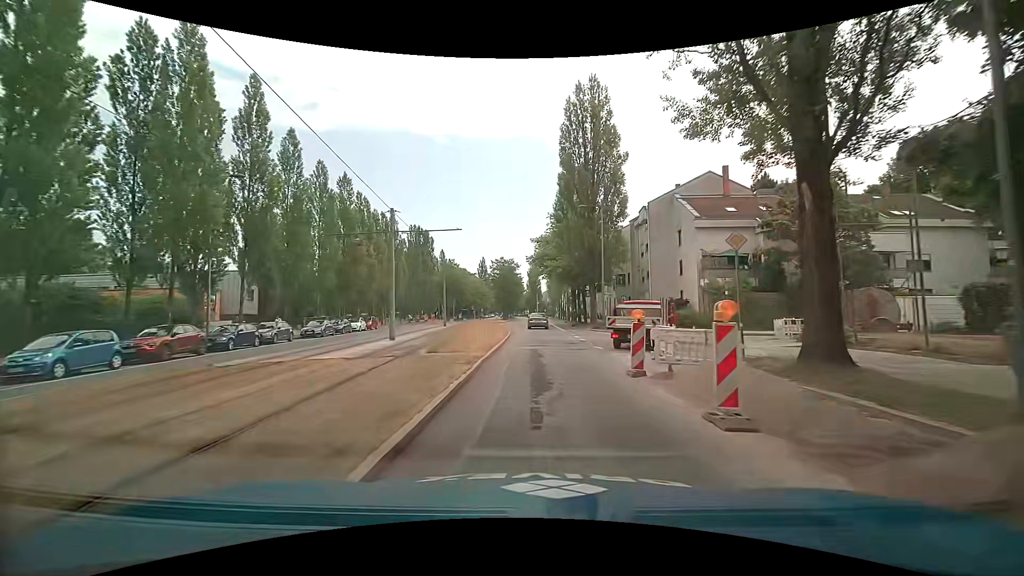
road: secondary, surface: asphalt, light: Day
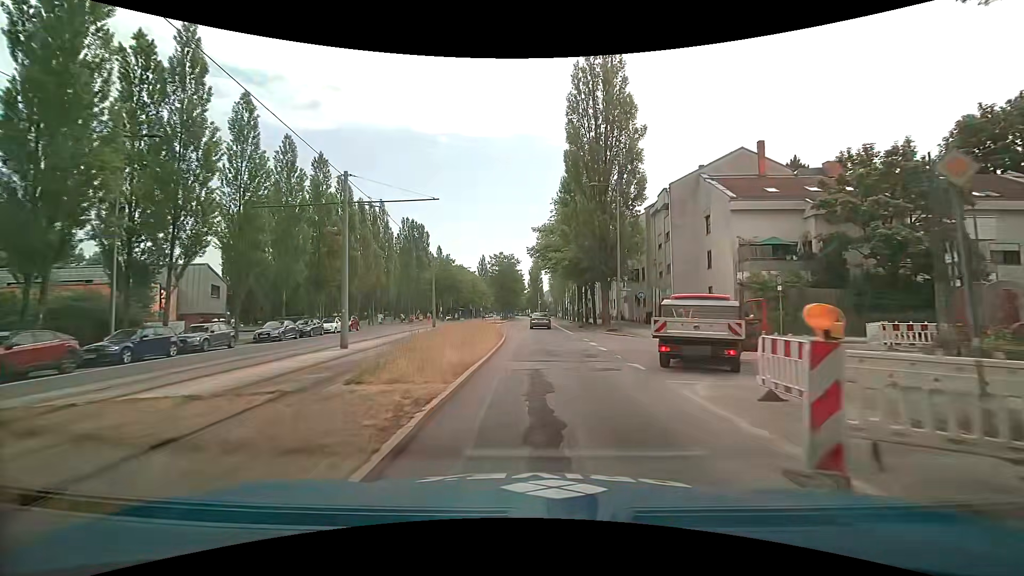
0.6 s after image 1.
(0.0, +7.0) m; 0°
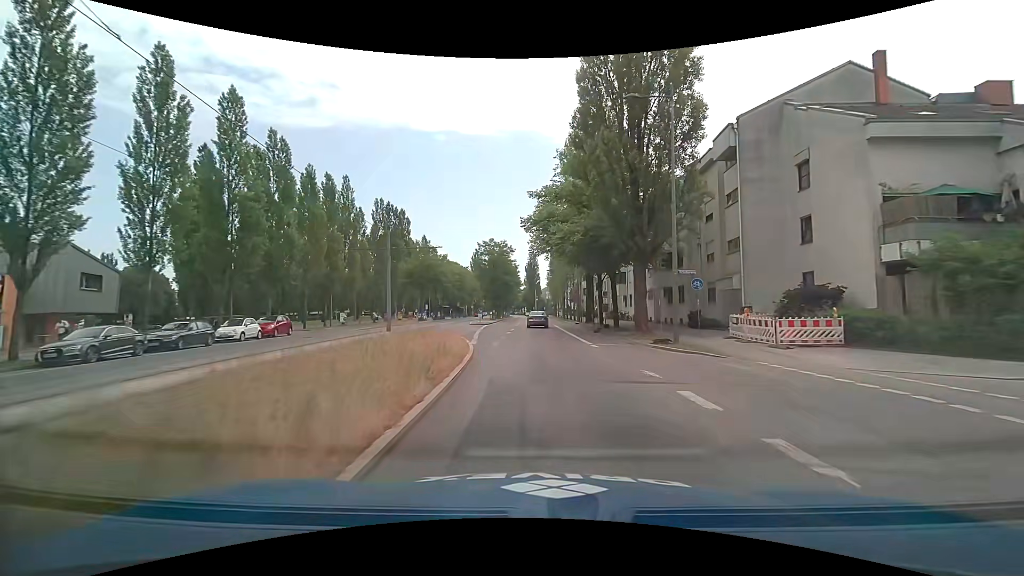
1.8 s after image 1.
(0.0, +14.3) m; 0°
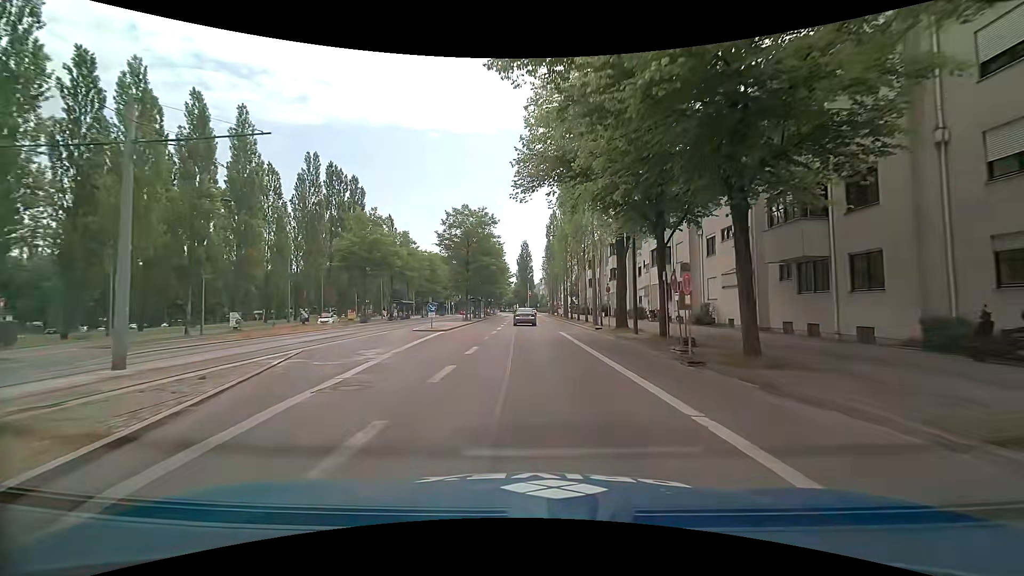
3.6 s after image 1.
(+0.5, +22.0) m; +1°
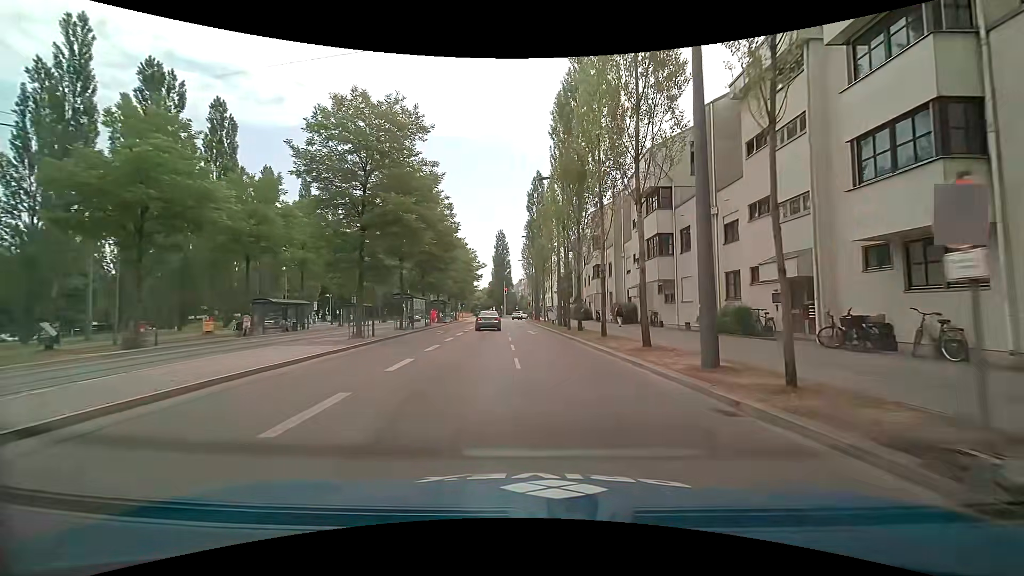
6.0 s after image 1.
(+0.5, +27.3) m; +4°
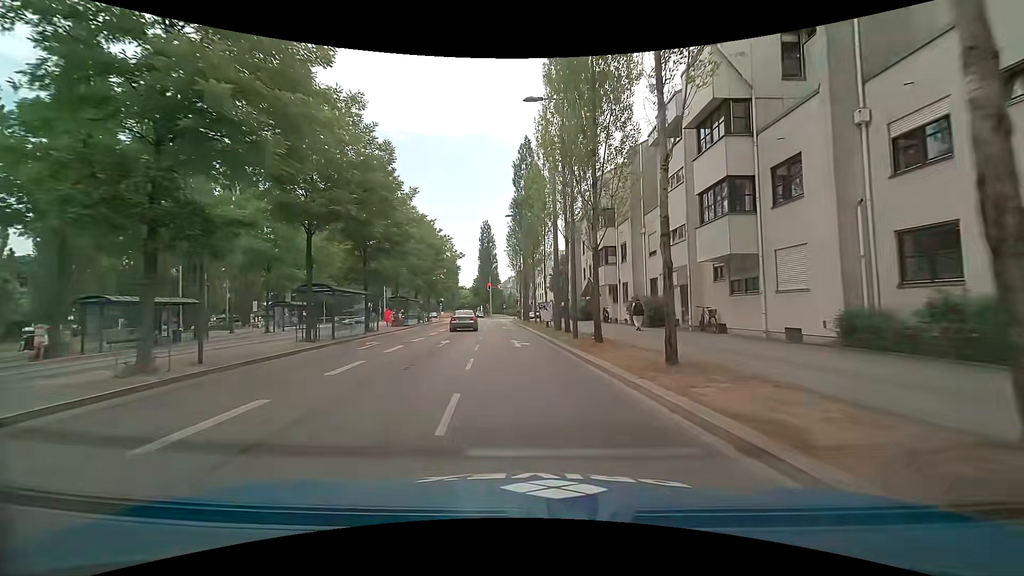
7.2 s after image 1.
(-0.1, +12.4) m; 0°
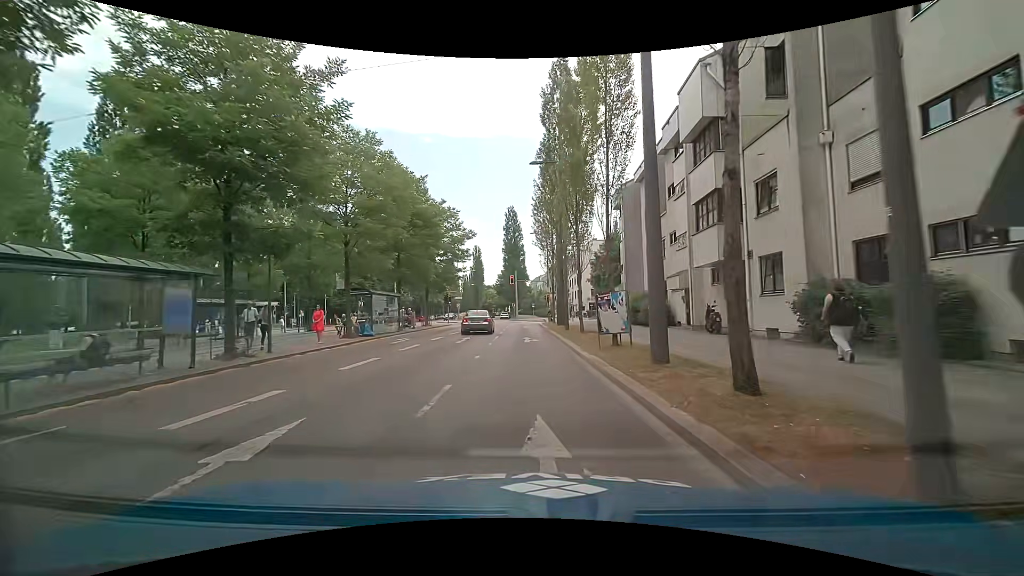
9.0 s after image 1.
(-0.6, +16.9) m; -4°
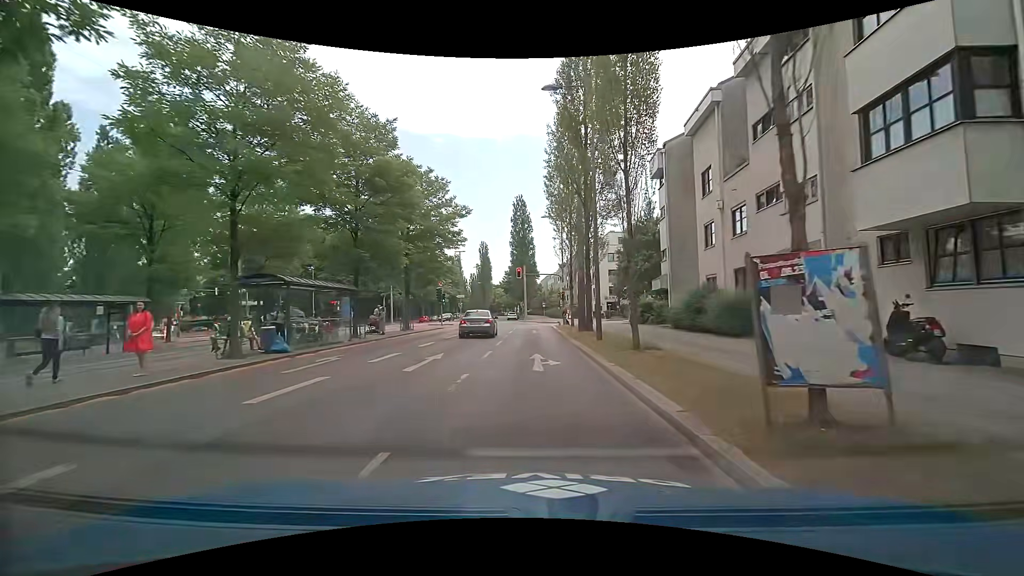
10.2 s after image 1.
(-0.1, +10.2) m; -1°
